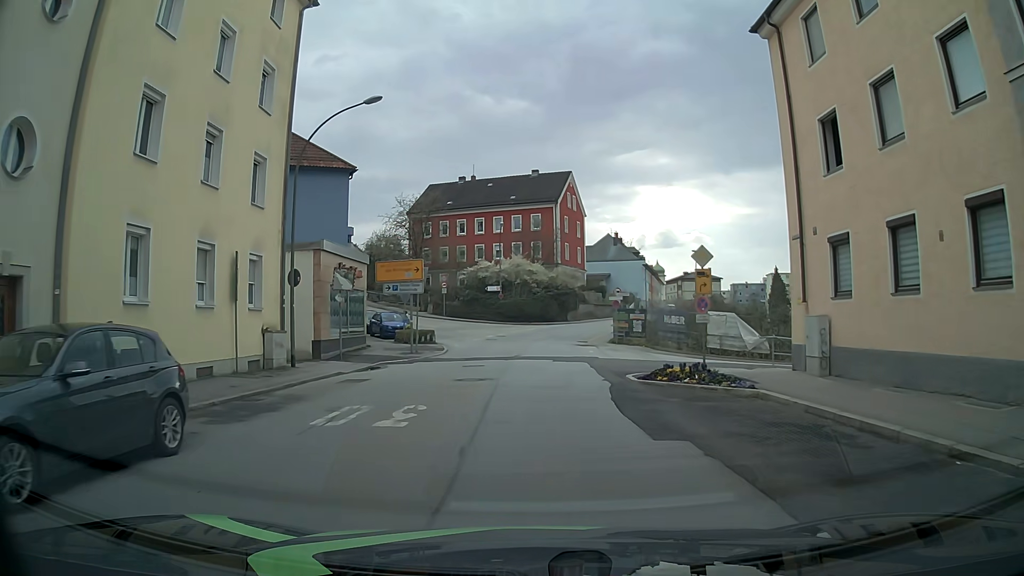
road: tertiary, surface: asphalt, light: Day
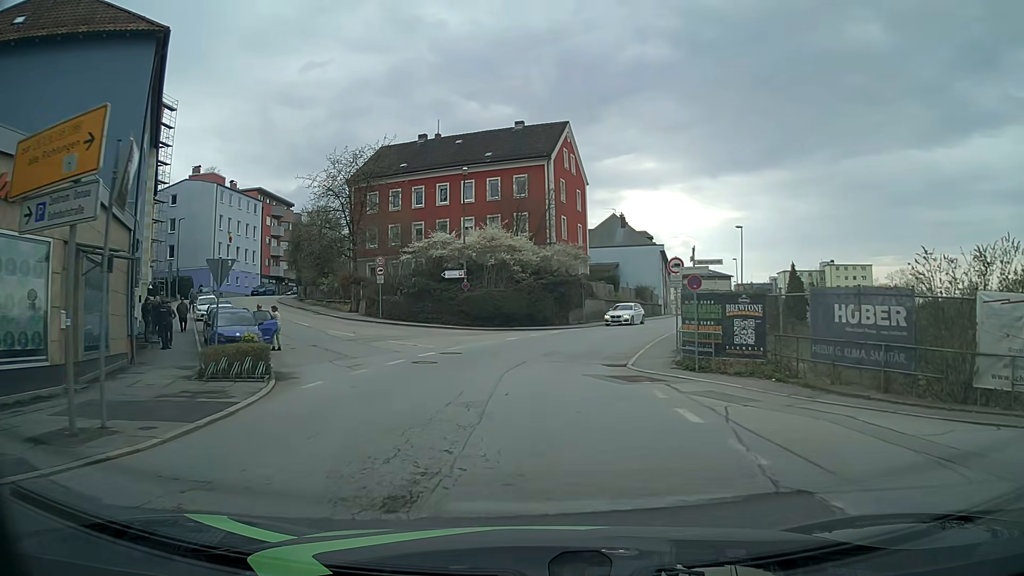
(-0.4, +22.3) m; 0°
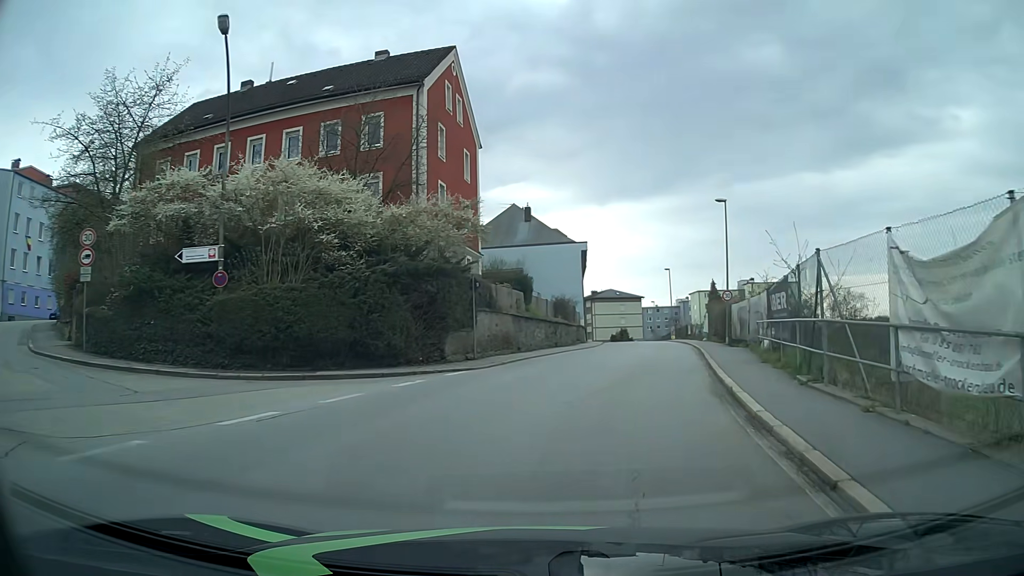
(+1.2, +22.0) m; +9°
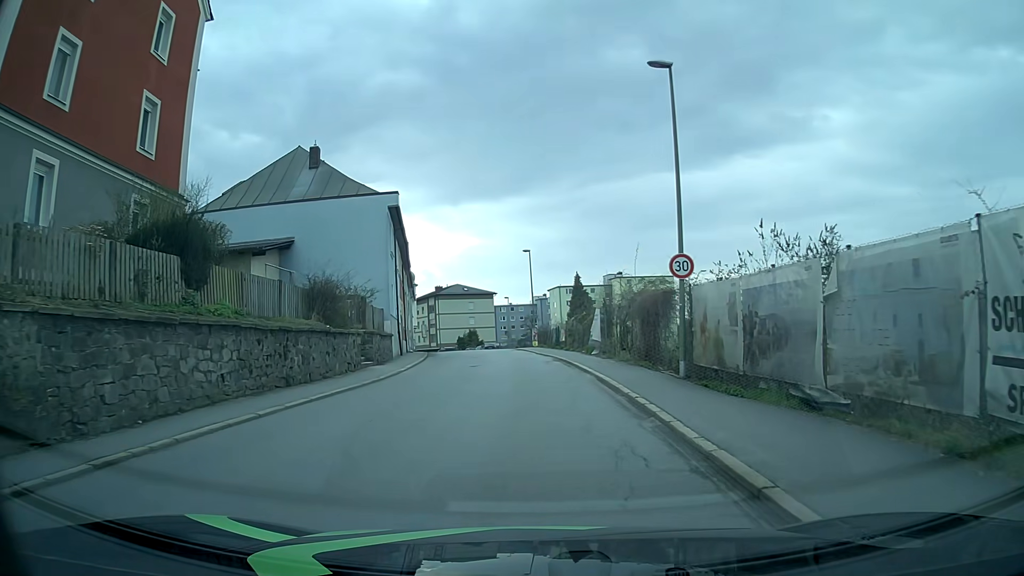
(+3.4, +20.5) m; +13°
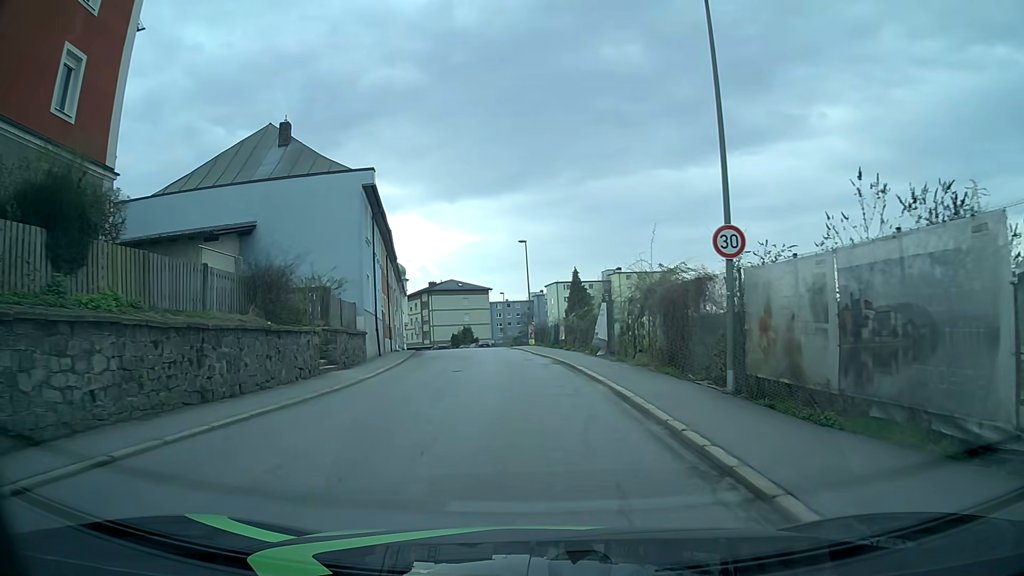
(0.0, +4.2) m; 0°
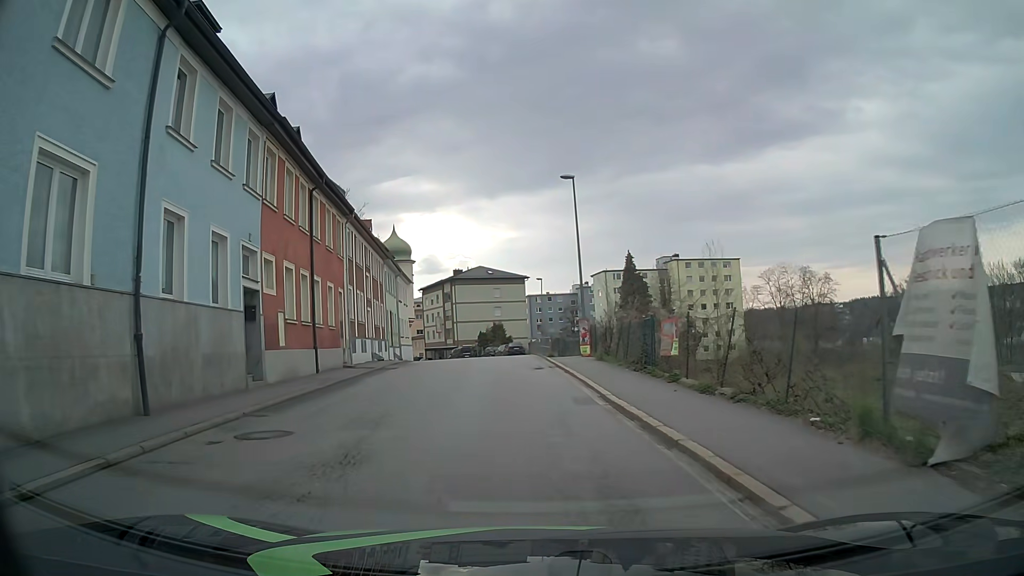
(-0.5, +21.8) m; -4°
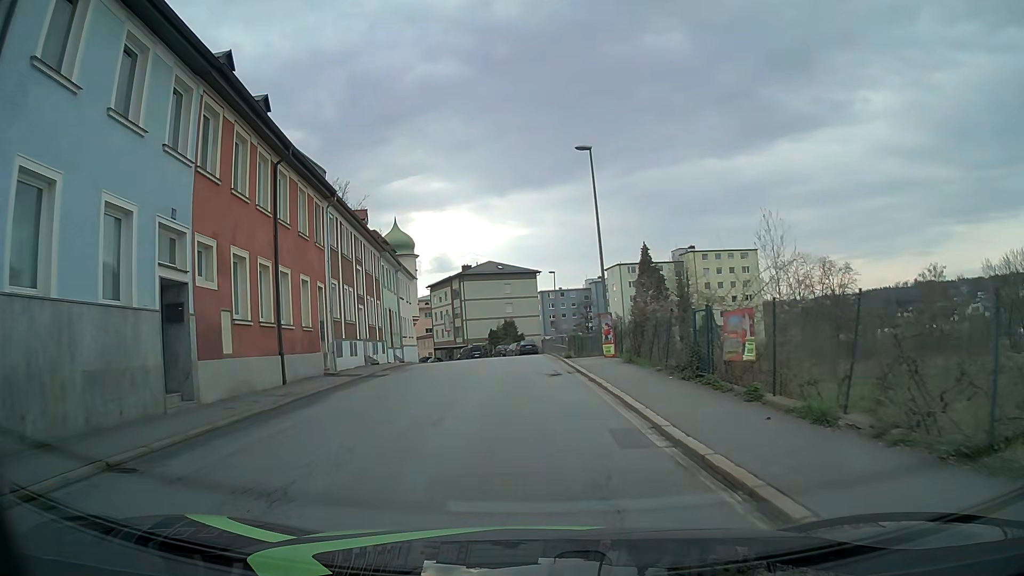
(0.0, +4.4) m; -1°
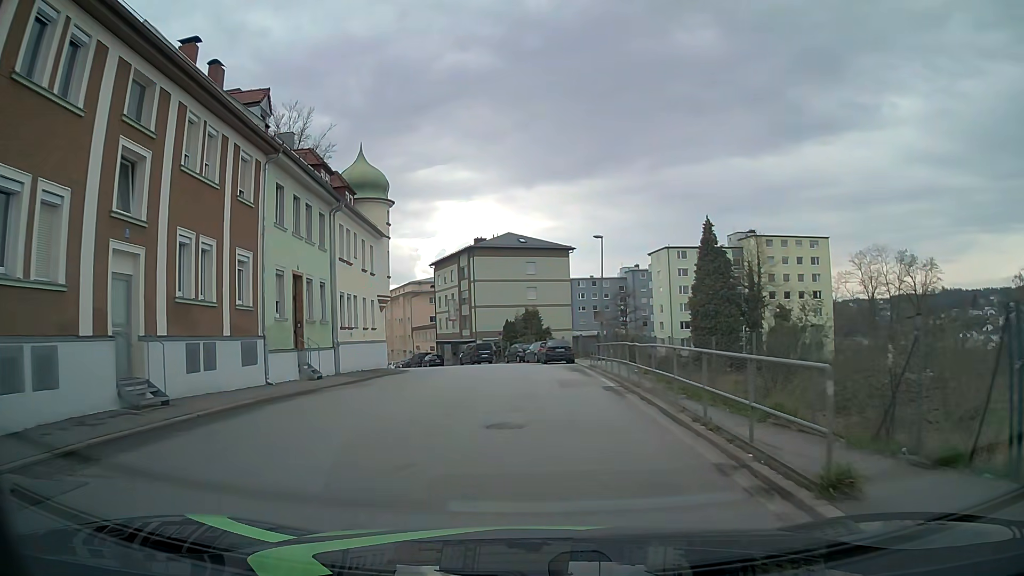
(-0.6, +22.5) m; -2°
(0, +10) (0, +20) (-1, +30) (-2, +40) (-4, +50) (-7, +59) (-11, +68) (-15, +78) (-19, +87) (-23, +96) m
